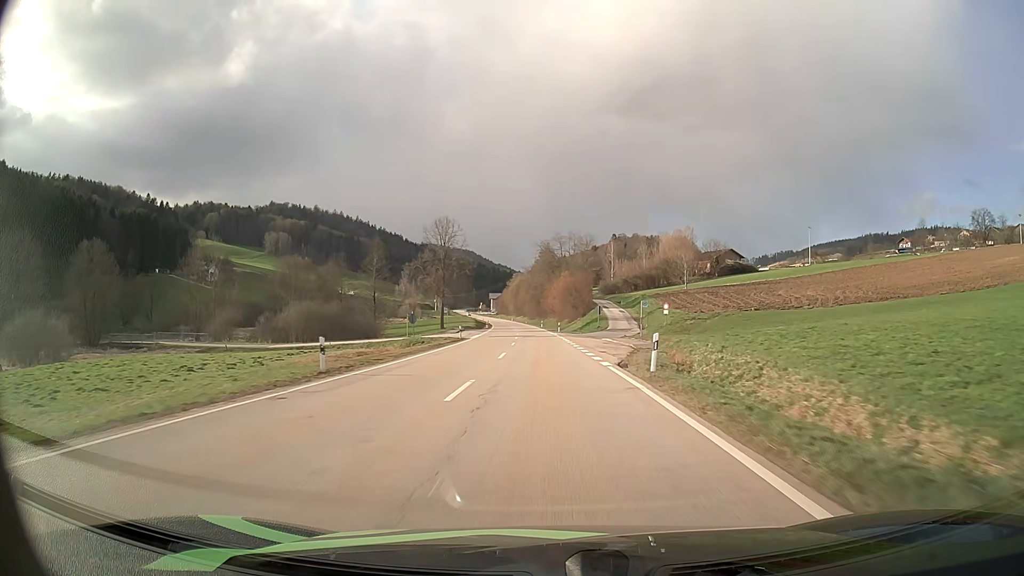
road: secondary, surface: asphalt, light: Day
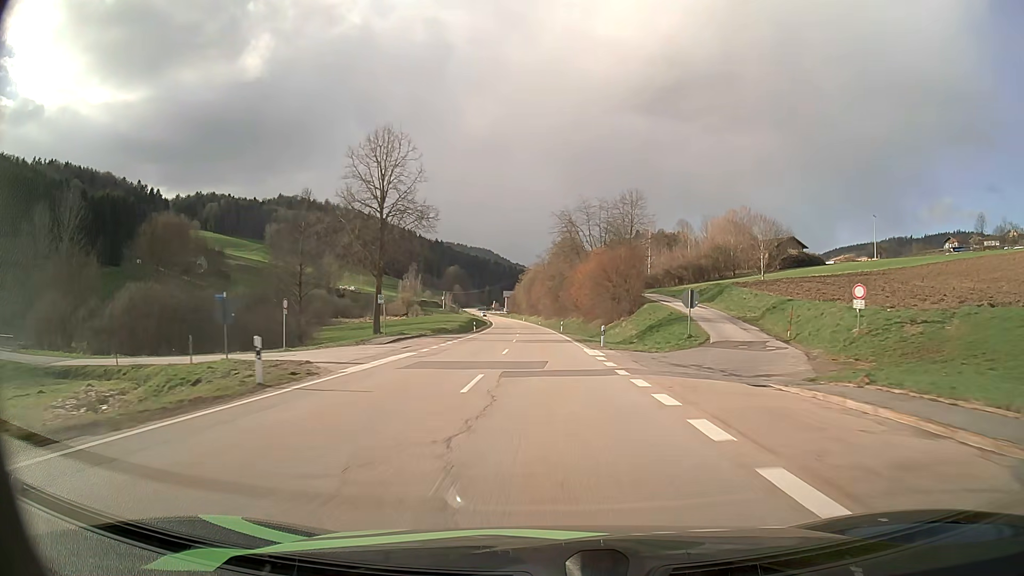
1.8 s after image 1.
(-0.5, +39.8) m; -2°
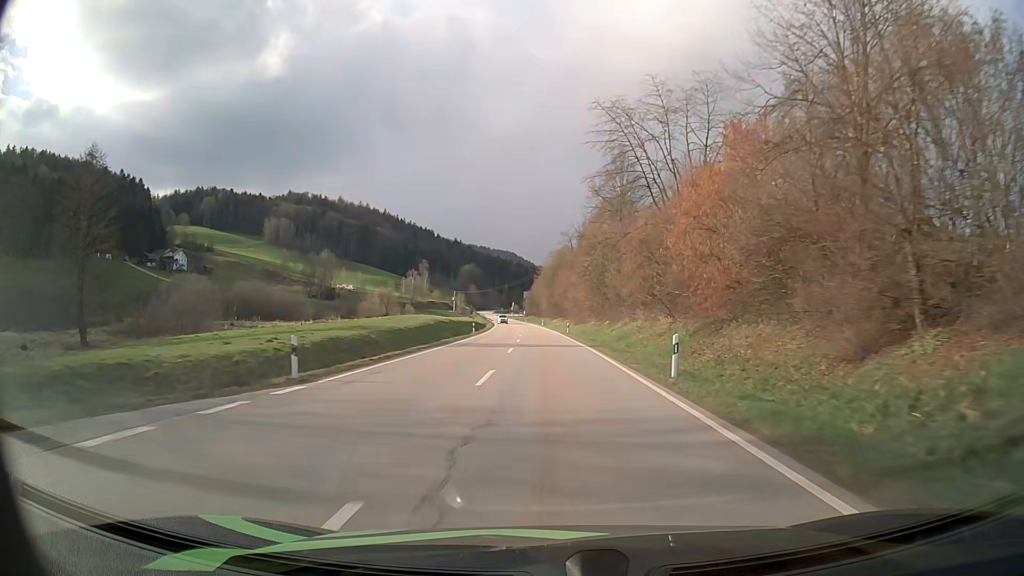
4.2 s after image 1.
(-0.9, +53.3) m; -2°
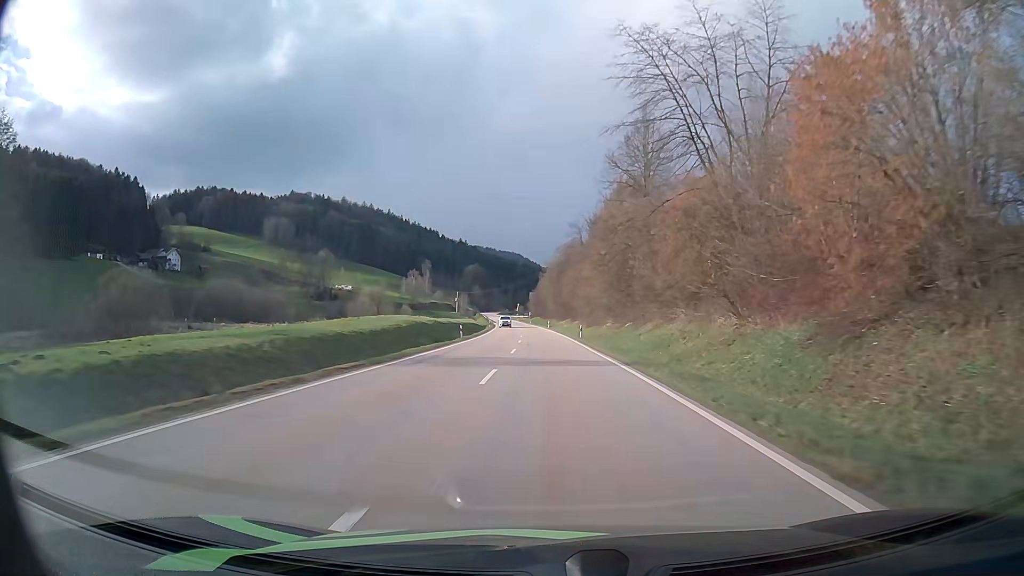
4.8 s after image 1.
(-0.1, +13.4) m; -1°
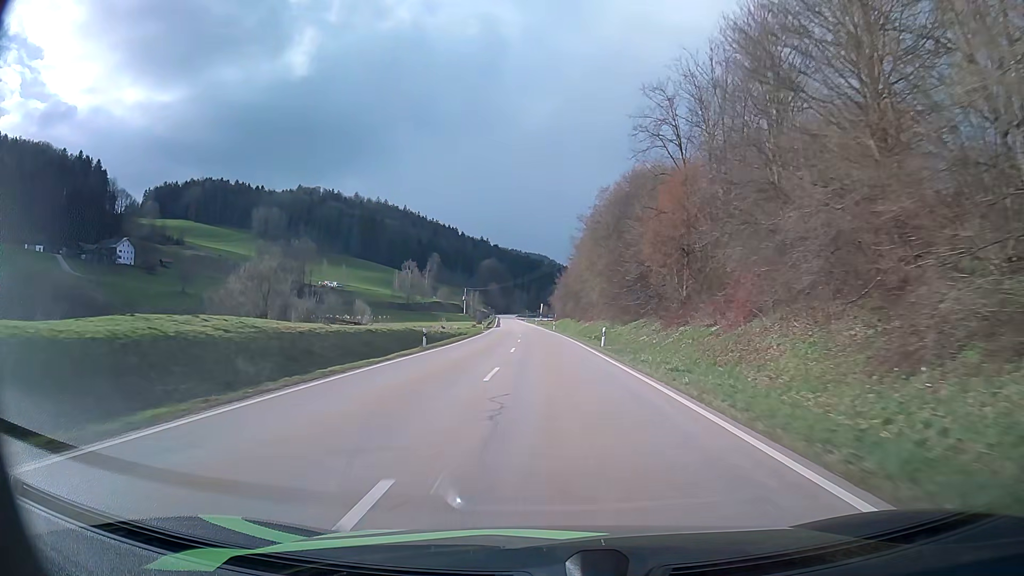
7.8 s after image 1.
(-1.1, +67.8) m; -2°
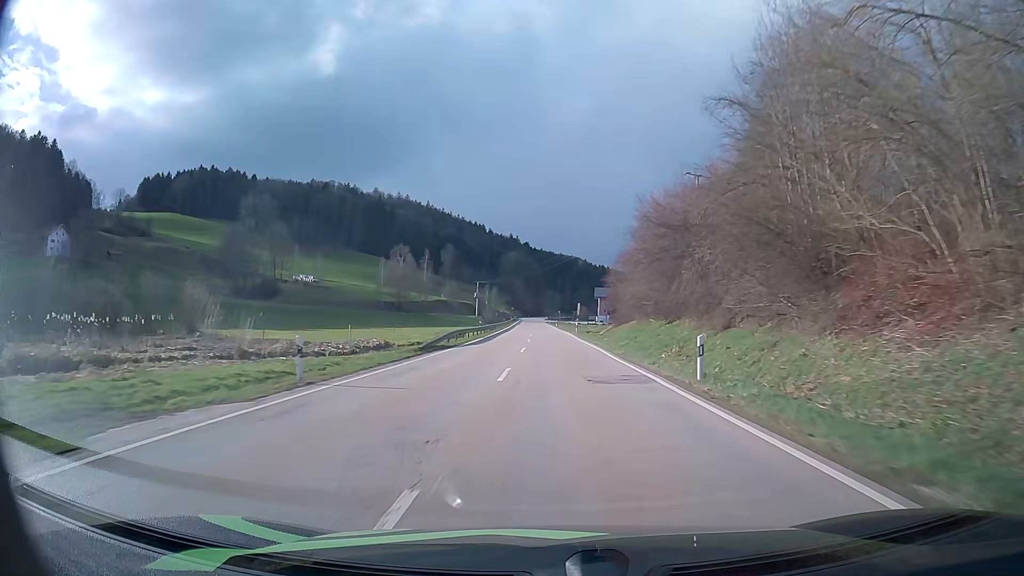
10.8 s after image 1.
(-1.7, +68.6) m; -3°
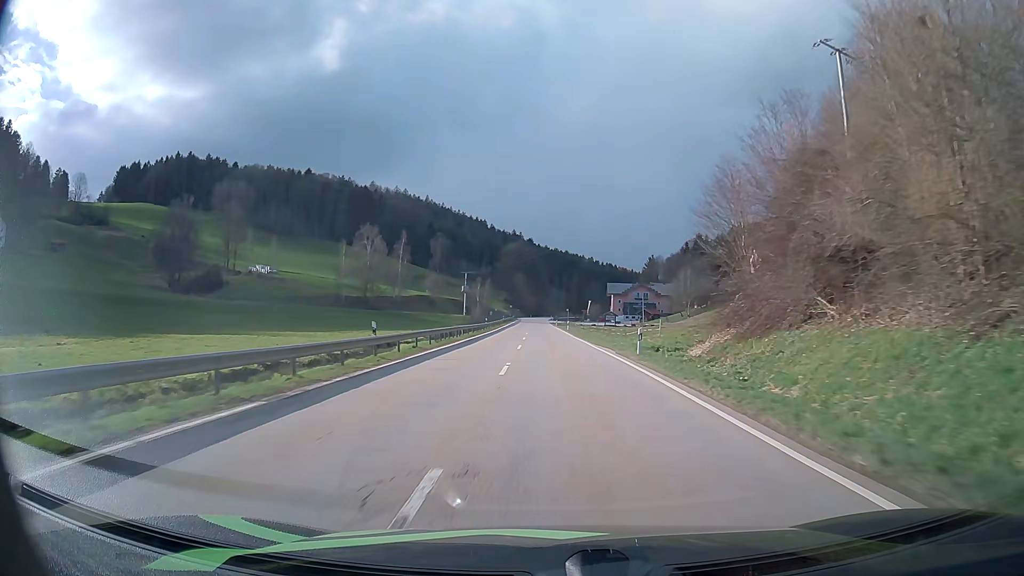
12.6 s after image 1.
(-0.2, +41.5) m; 0°
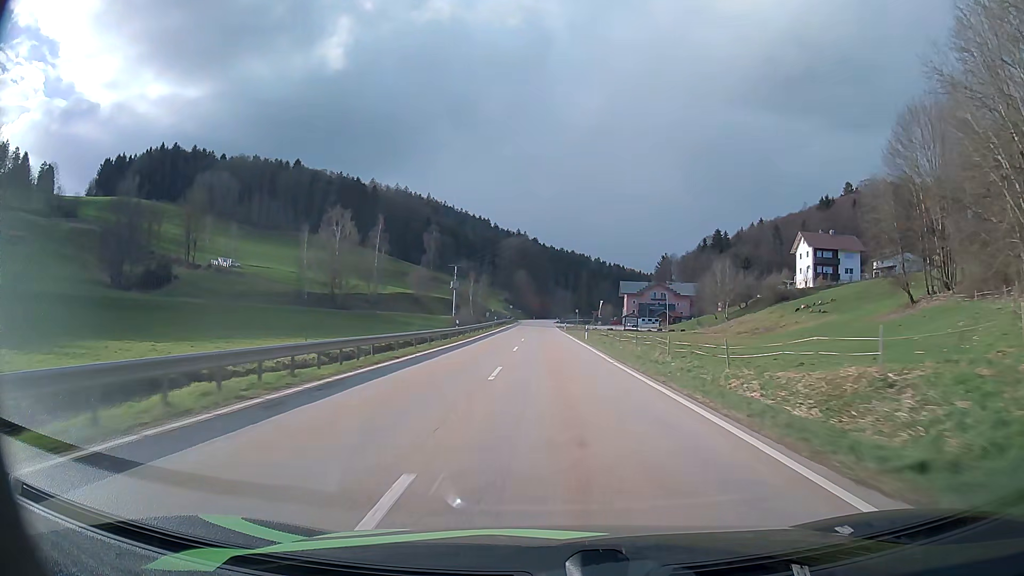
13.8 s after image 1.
(-0.2, +27.7) m; -1°
(0, +10) (0, +20) (0, +30) (0, +40) (0, +50) (0, +60) (-1, +70) (-1, +80) (-1, +90) (-1, +100) m
